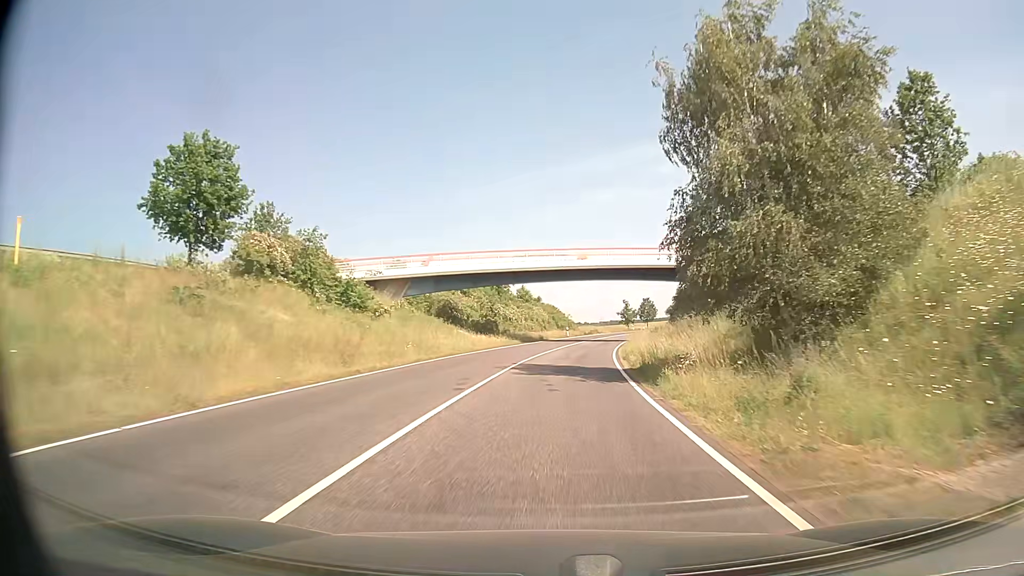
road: secondary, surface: asphalt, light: Day
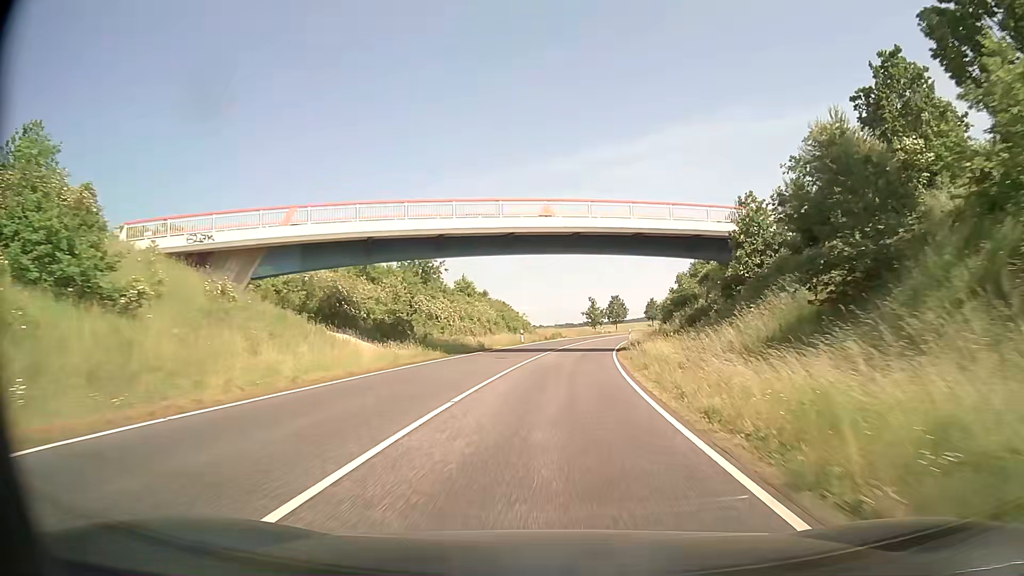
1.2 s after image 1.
(+0.7, +22.8) m; +4°
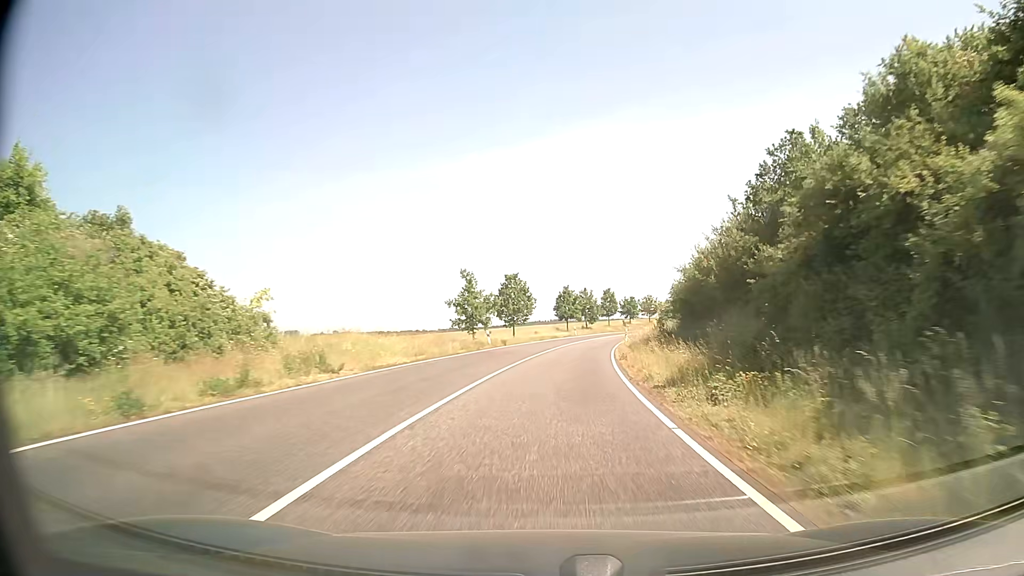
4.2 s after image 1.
(+4.7, +57.3) m; +10°
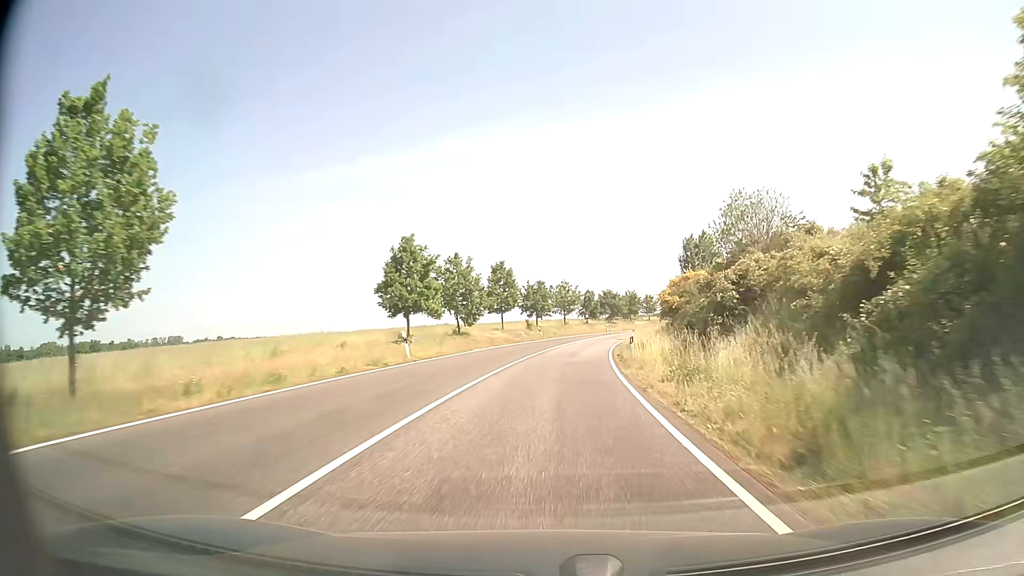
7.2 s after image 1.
(+4.9, +57.8) m; +9°
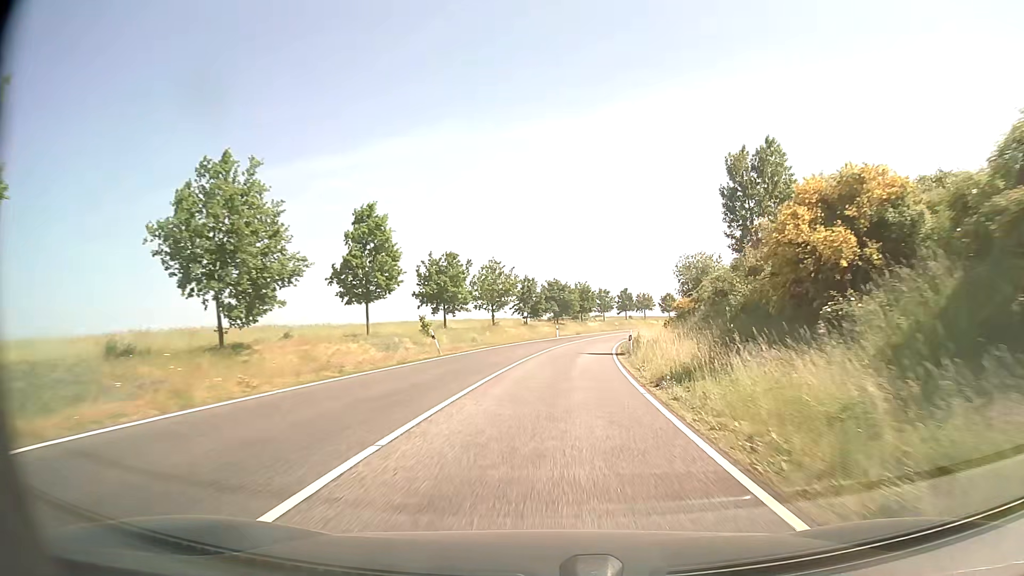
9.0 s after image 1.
(+1.6, +34.8) m; +5°
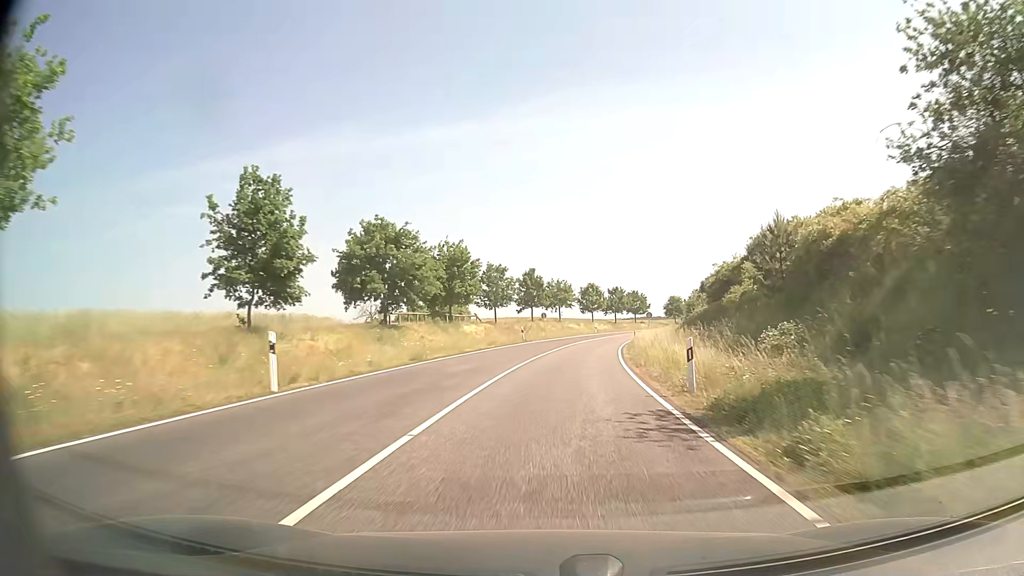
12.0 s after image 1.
(+4.7, +57.8) m; +9°
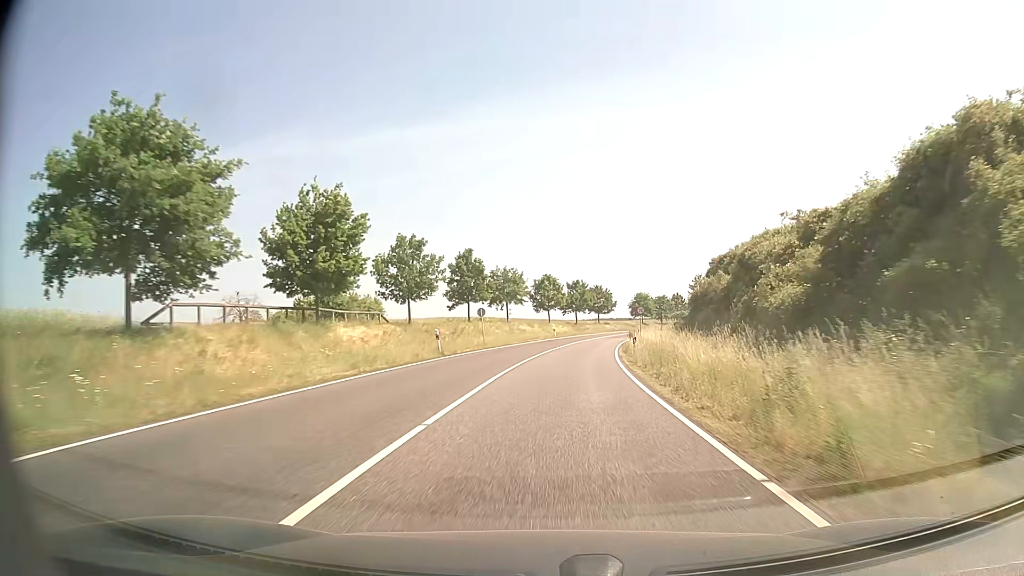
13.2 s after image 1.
(+0.9, +23.1) m; +4°
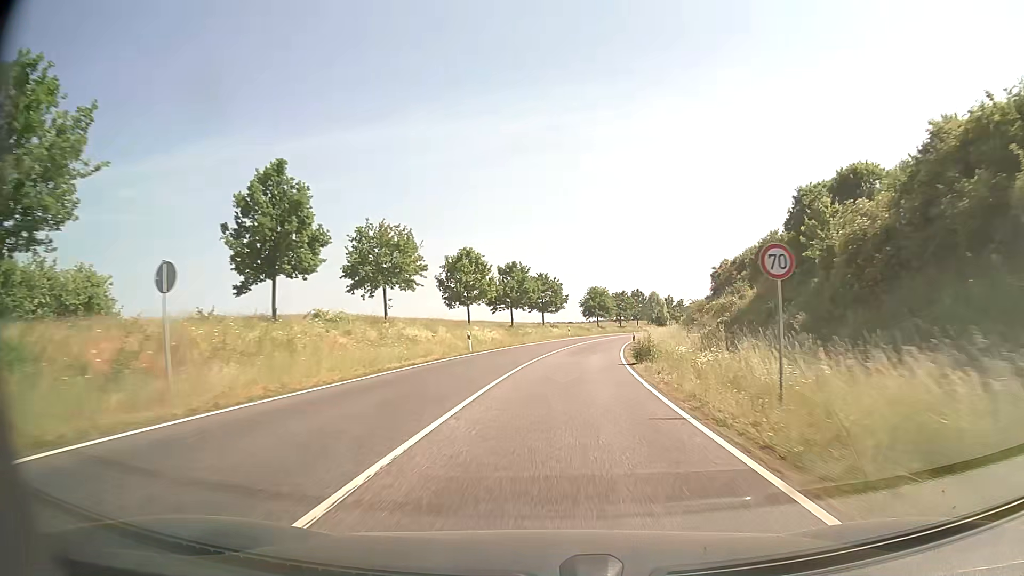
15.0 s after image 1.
(+1.7, +34.5) m; +5°
(0, +10) (+1, +20) (+1, +30) (+2, +40) (+4, +50) (+5, +60) (+7, +69) (+10, +79) (+12, +89) (+15, +99) m
